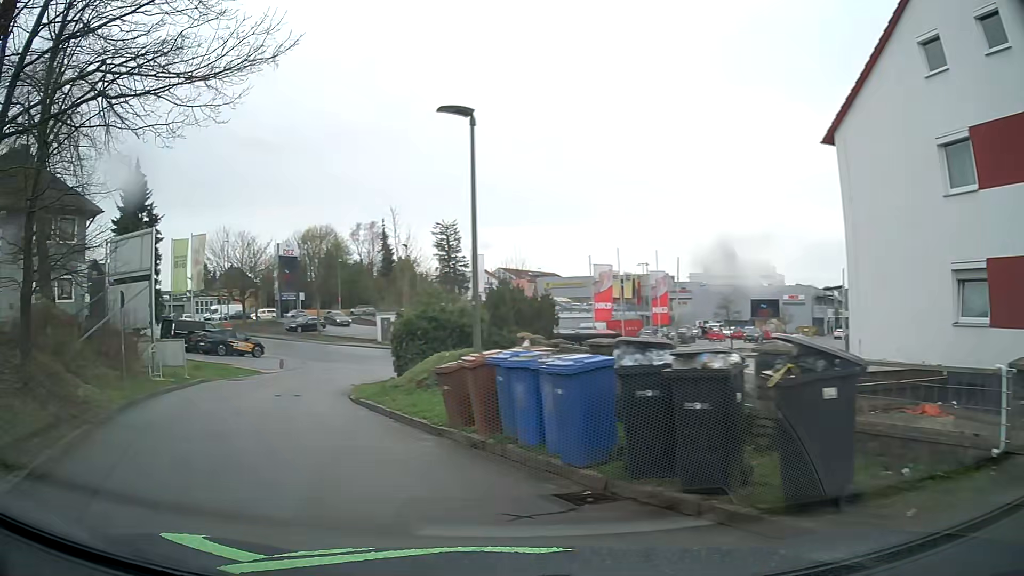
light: Day
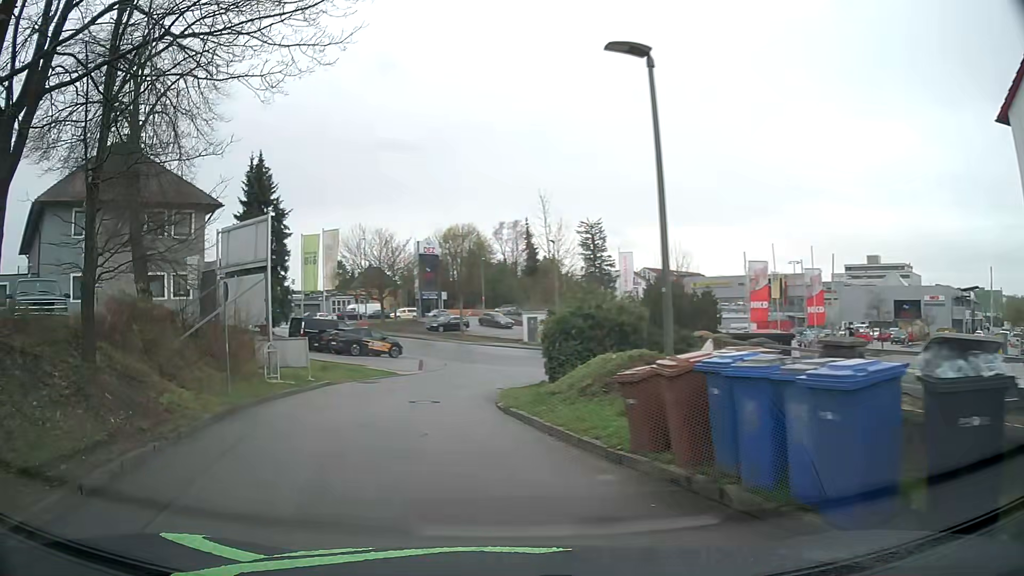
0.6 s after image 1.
(-0.3, +2.5) m; -12°
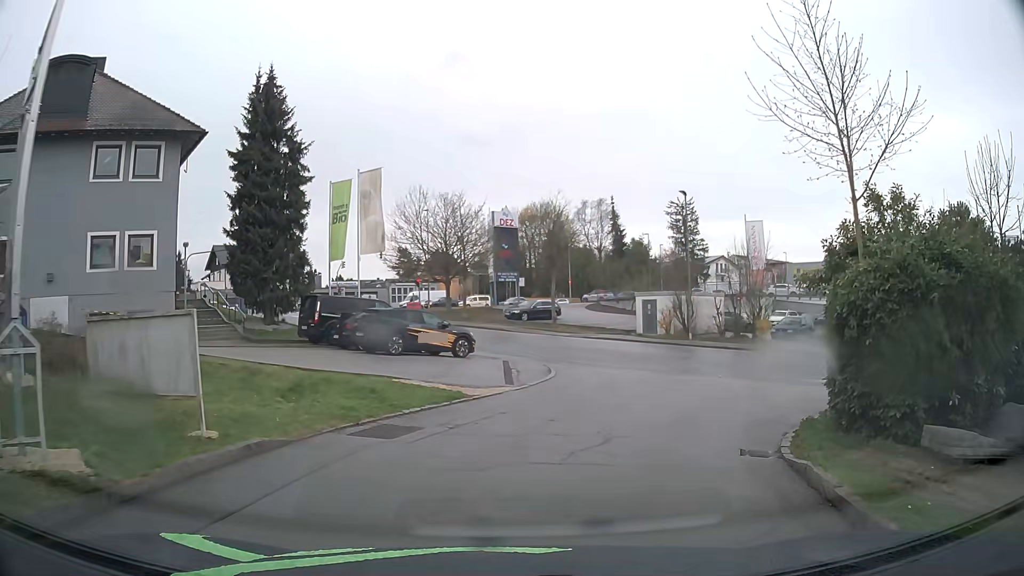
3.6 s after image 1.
(-2.3, +15.0) m; -6°
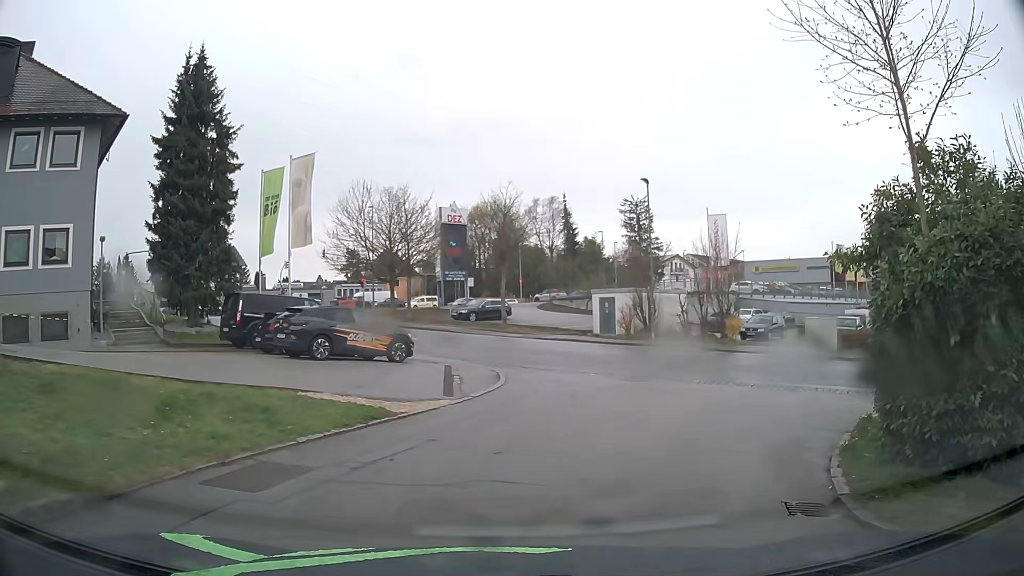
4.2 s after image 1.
(+0.1, +3.0) m; +5°
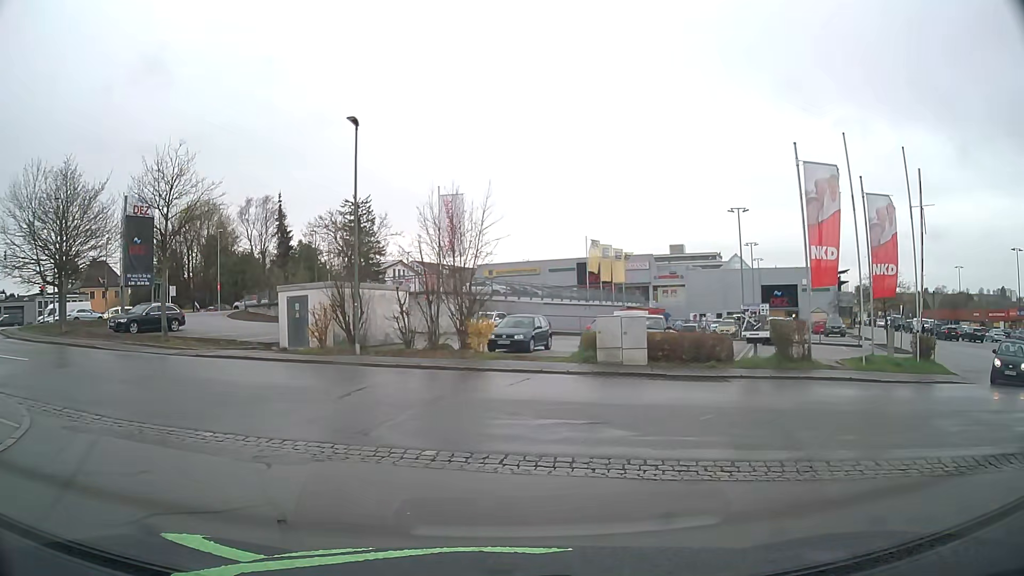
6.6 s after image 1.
(+2.2, +10.9) m; +22°
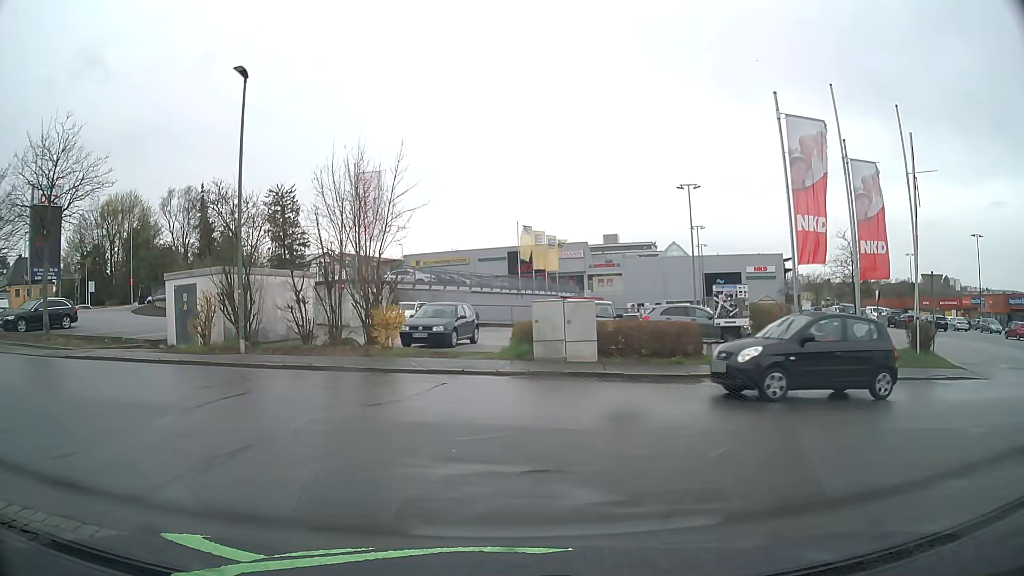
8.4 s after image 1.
(+0.3, +3.9) m; +6°
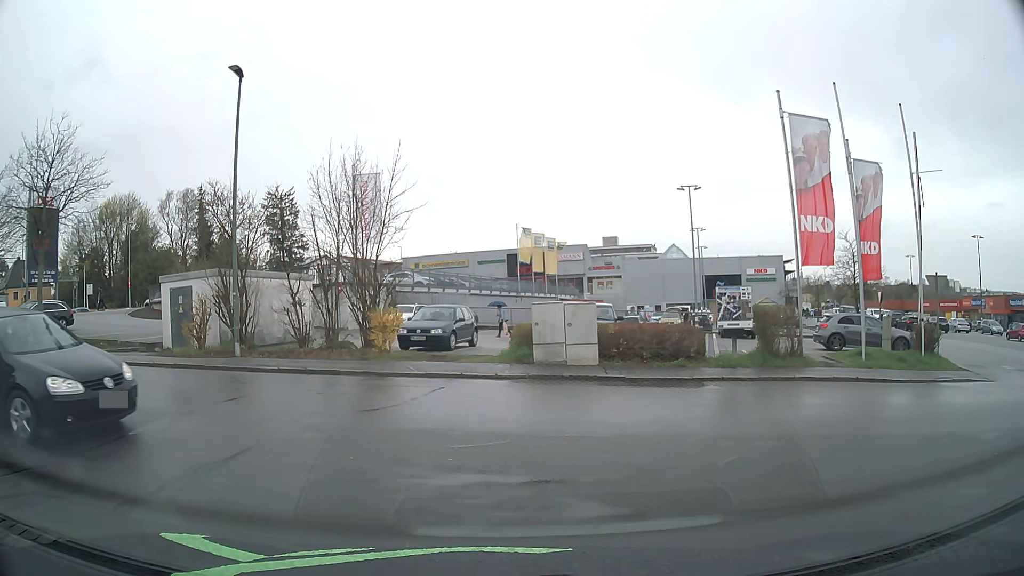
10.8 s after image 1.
(0.0, +0.4) m; 0°
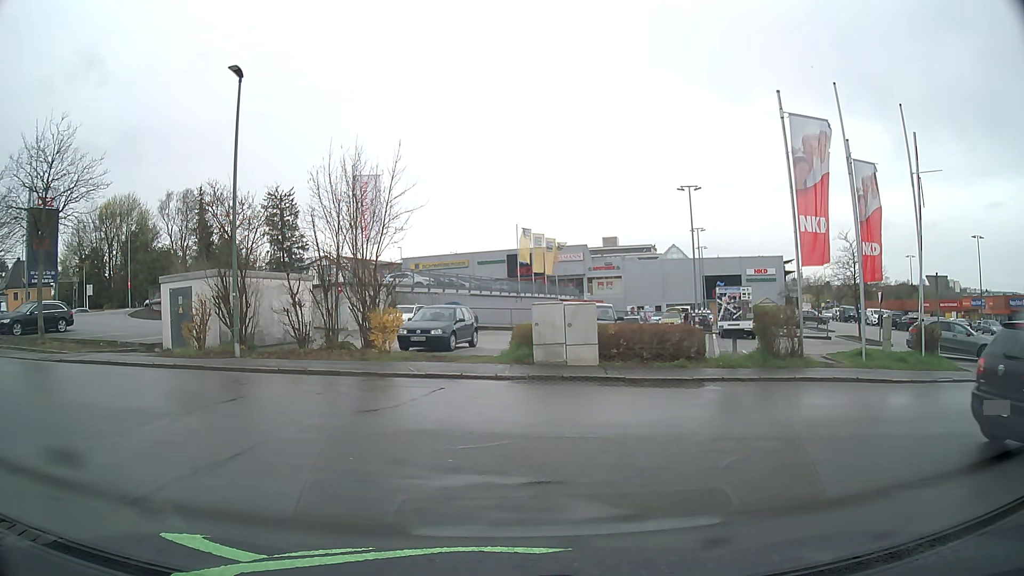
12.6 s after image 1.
(0.0, 0.0) m; 0°
